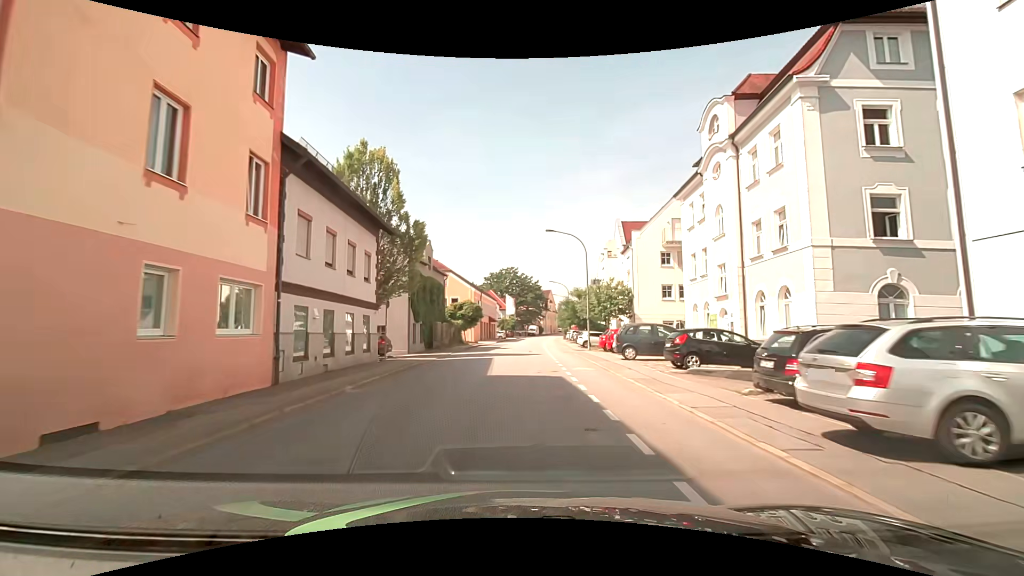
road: tertiary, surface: asphalt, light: Day
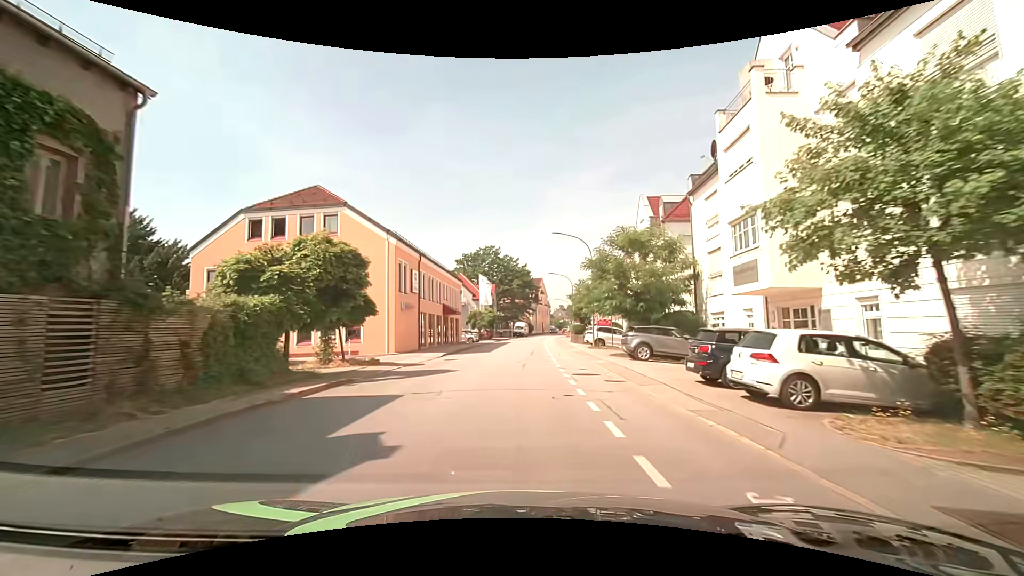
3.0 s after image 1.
(+0.4, +35.3) m; +1°
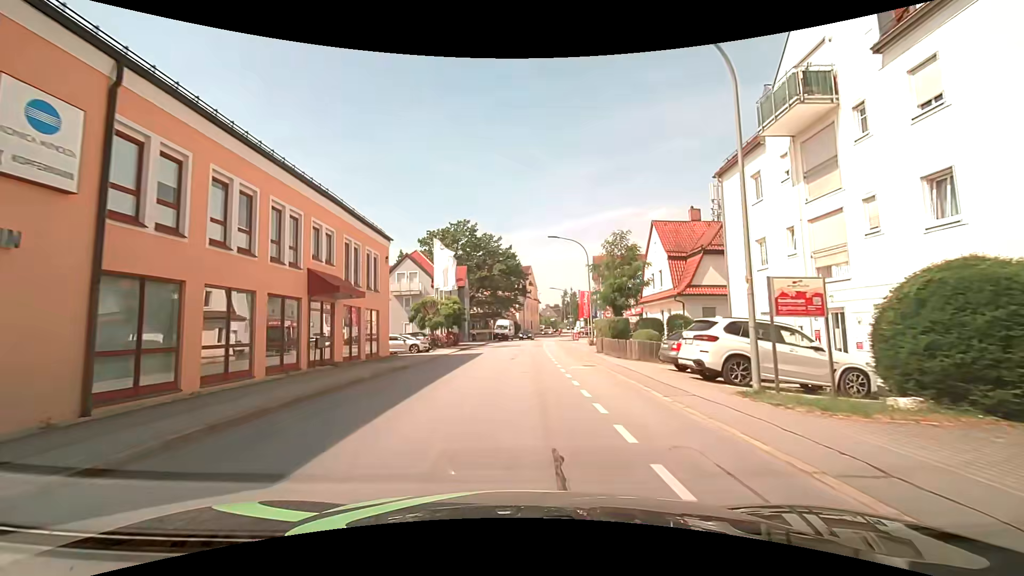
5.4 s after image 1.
(+0.3, +26.5) m; +2°
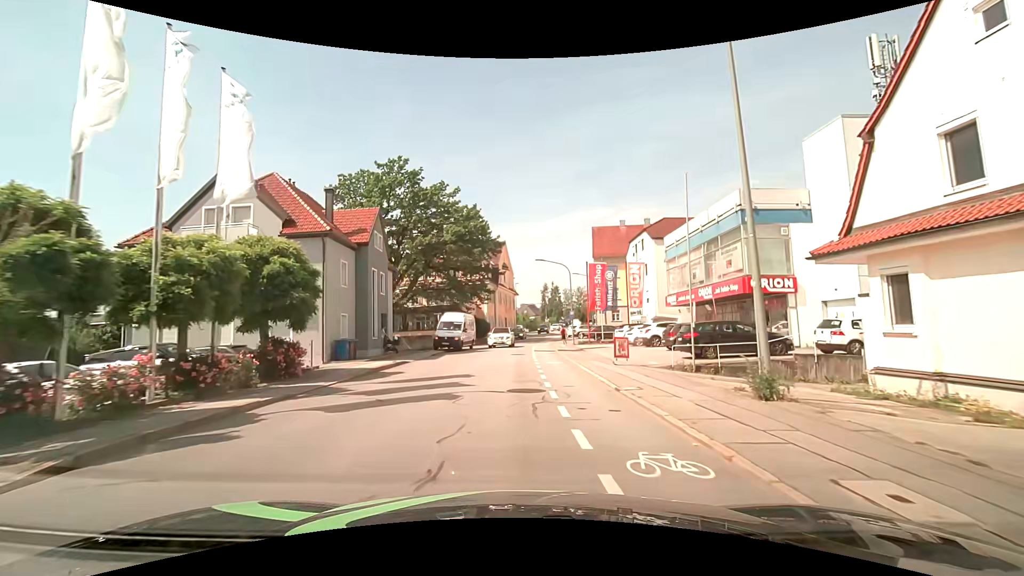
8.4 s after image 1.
(+0.8, +30.7) m; +3°
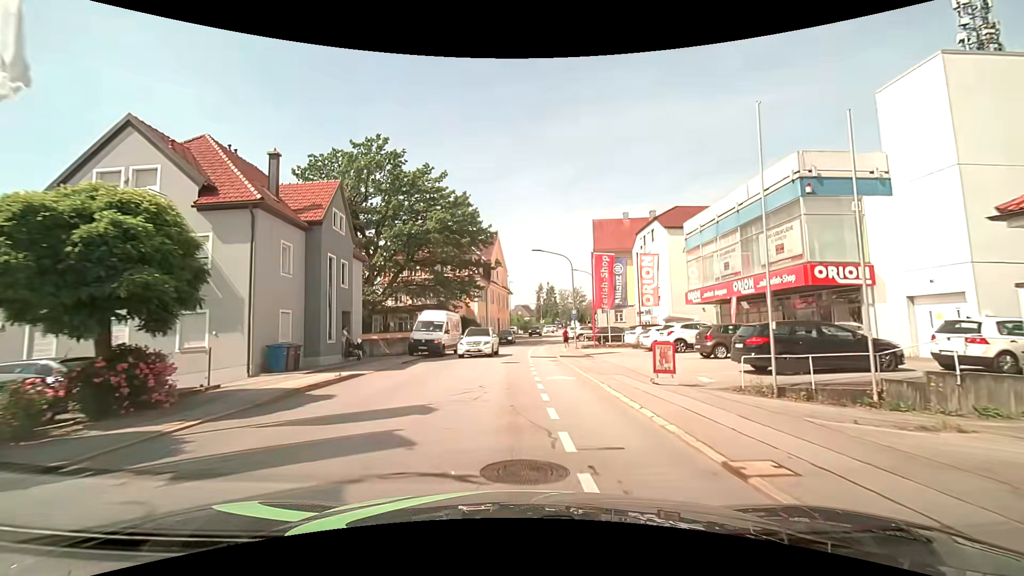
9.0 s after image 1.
(0.0, +6.2) m; 0°
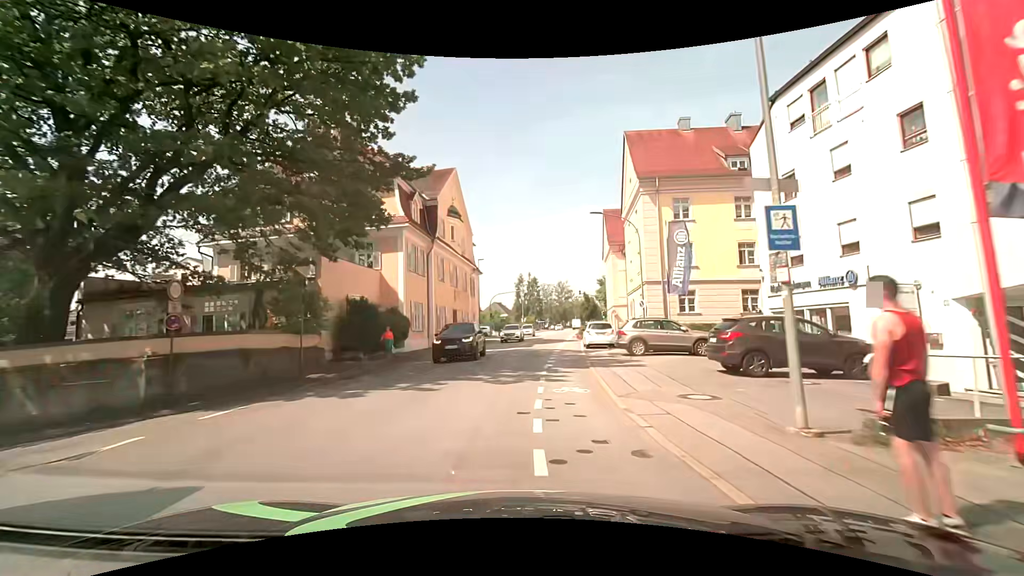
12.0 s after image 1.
(+0.6, +31.5) m; +3°
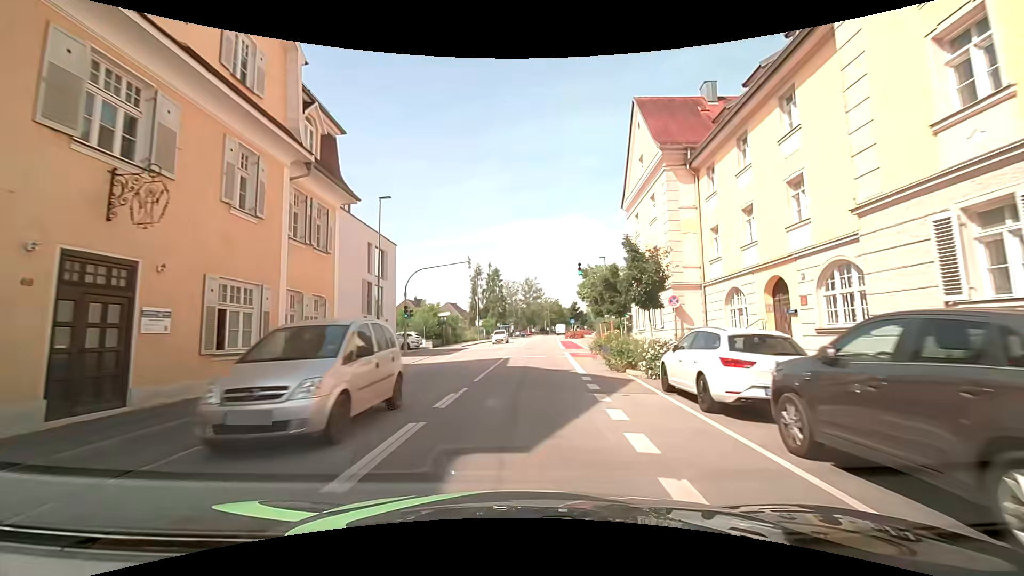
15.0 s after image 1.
(+1.6, +32.2) m; +5°
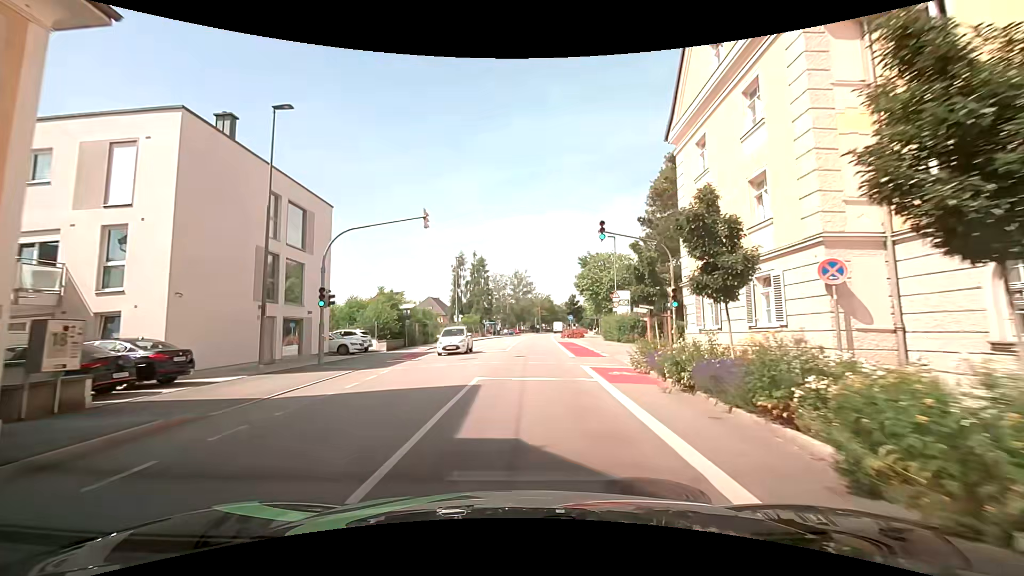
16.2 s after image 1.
(+0.1, +12.8) m; +1°
(0, +10) (0, +20) (+1, +30) (+1, +40) (+1, +50) (+2, +60) (+3, +70) (+4, +80) (+5, +90) (+6, +100) m
